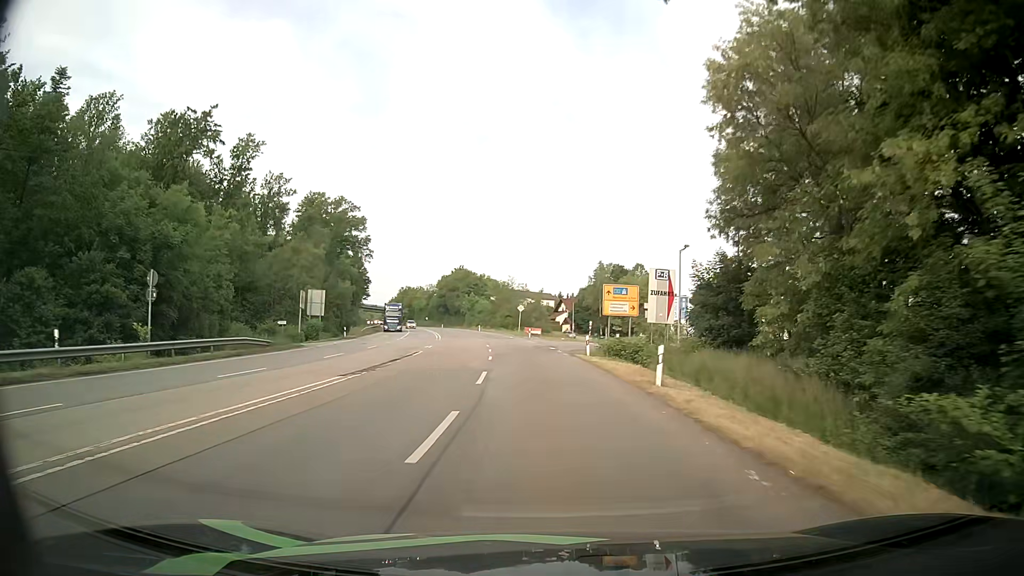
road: secondary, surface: asphalt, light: Day
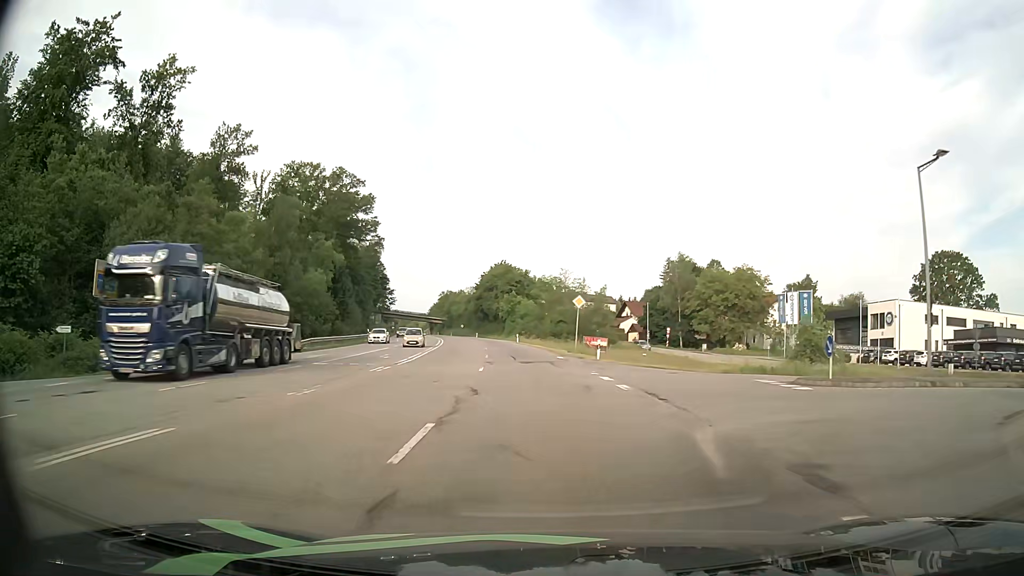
(-1.3, +35.7) m; -5°
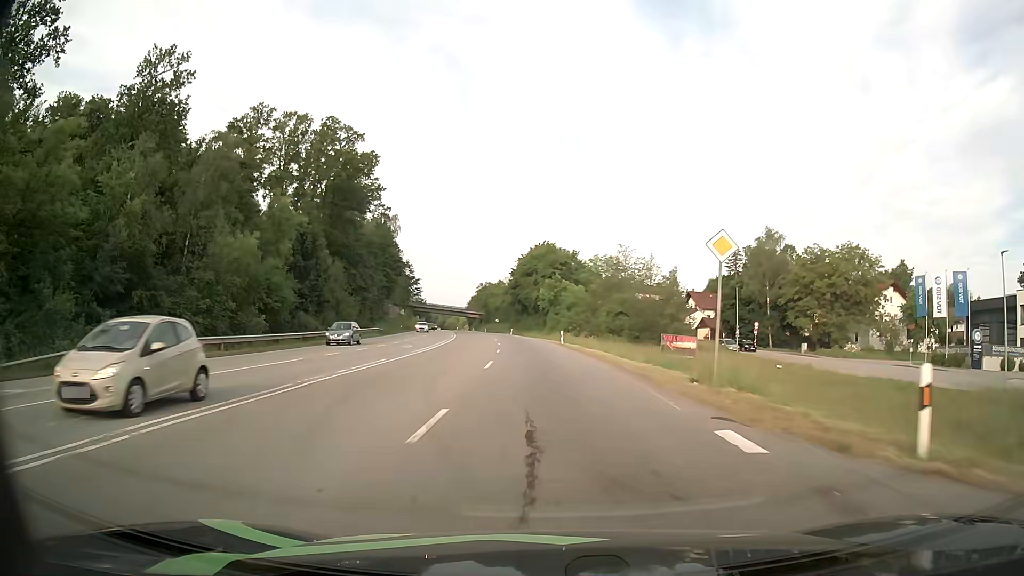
(-0.7, +26.7) m; -4°
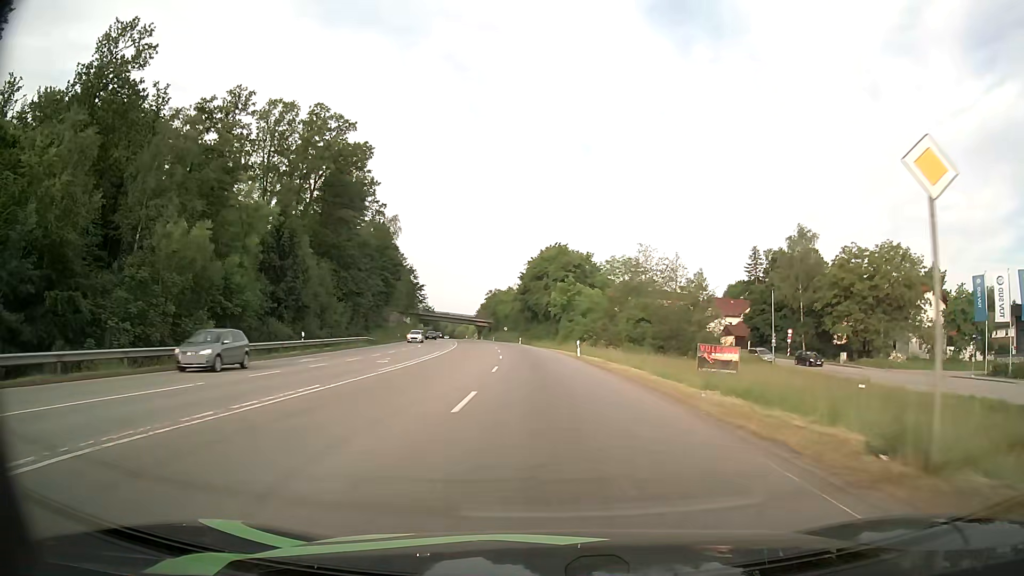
(-0.1, +8.9) m; -1°
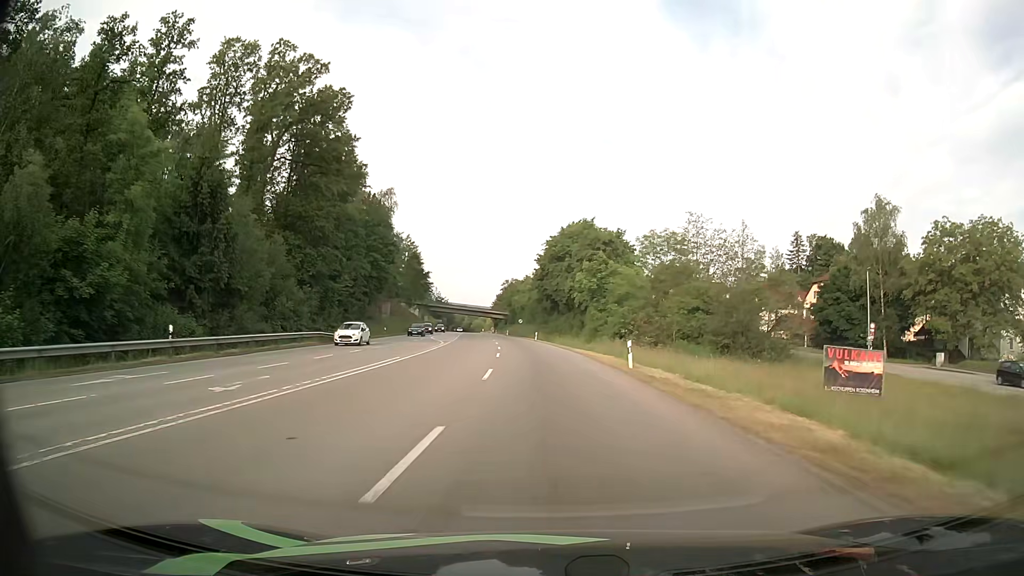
(-0.2, +17.8) m; -2°
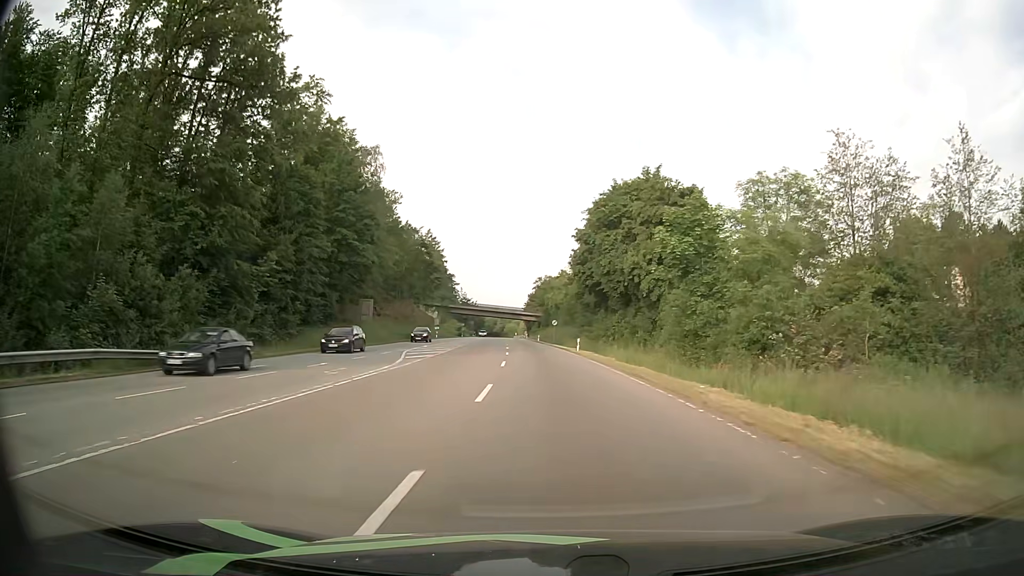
(-0.7, +26.9) m; -3°
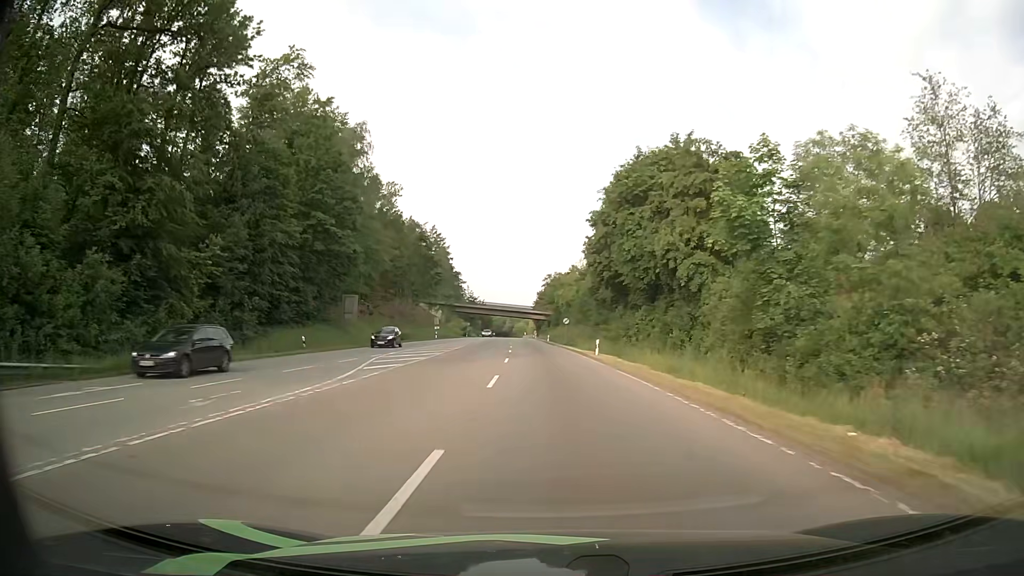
(0.0, +9.1) m; -1°
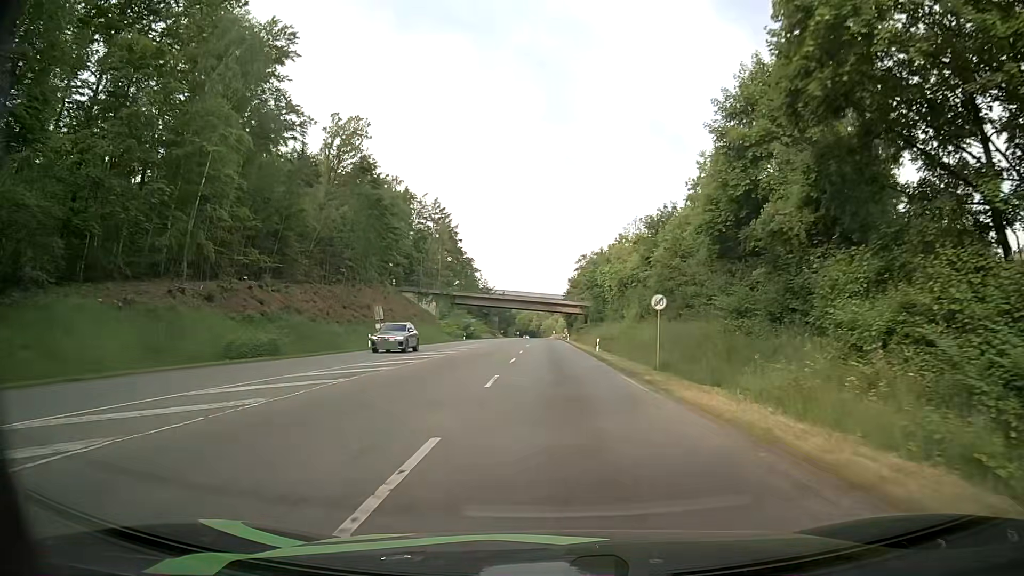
(-1.1, +46.8) m; -3°
